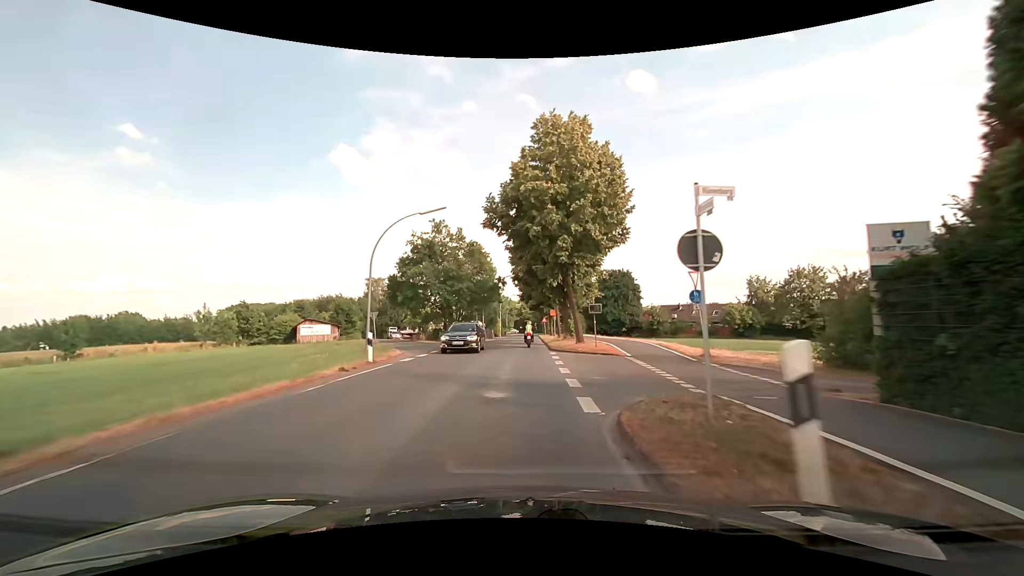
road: tertiary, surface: asphalt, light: Day
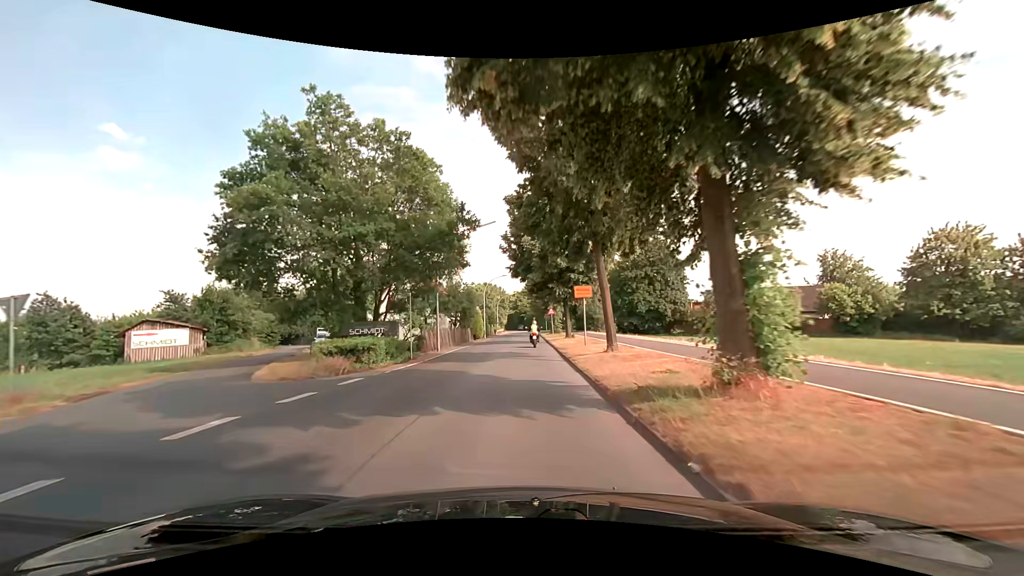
(0.0, +30.4) m; 0°
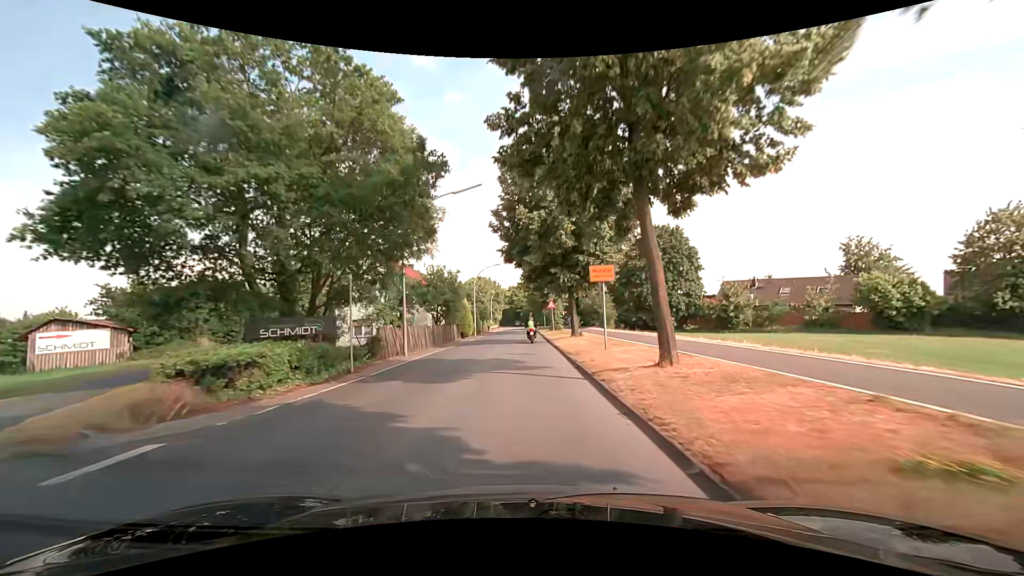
(+0.1, +7.7) m; +1°
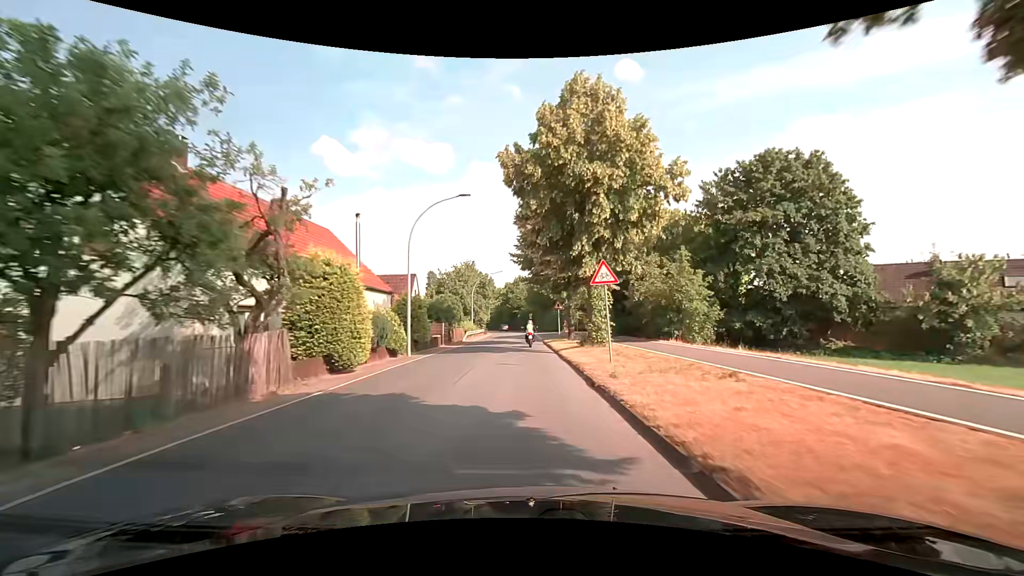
(-0.1, +30.8) m; 0°
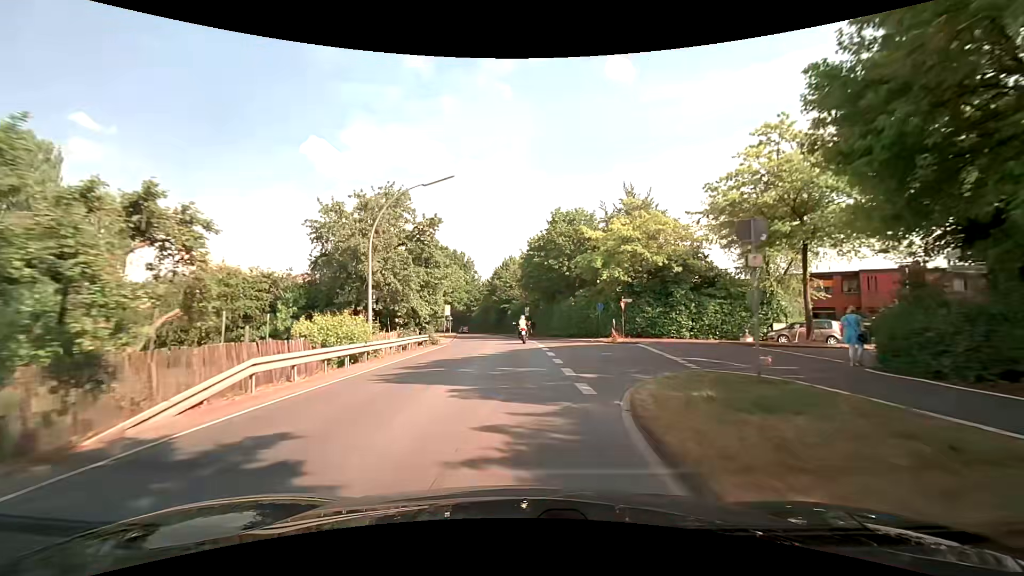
(+0.3, +38.3) m; 0°
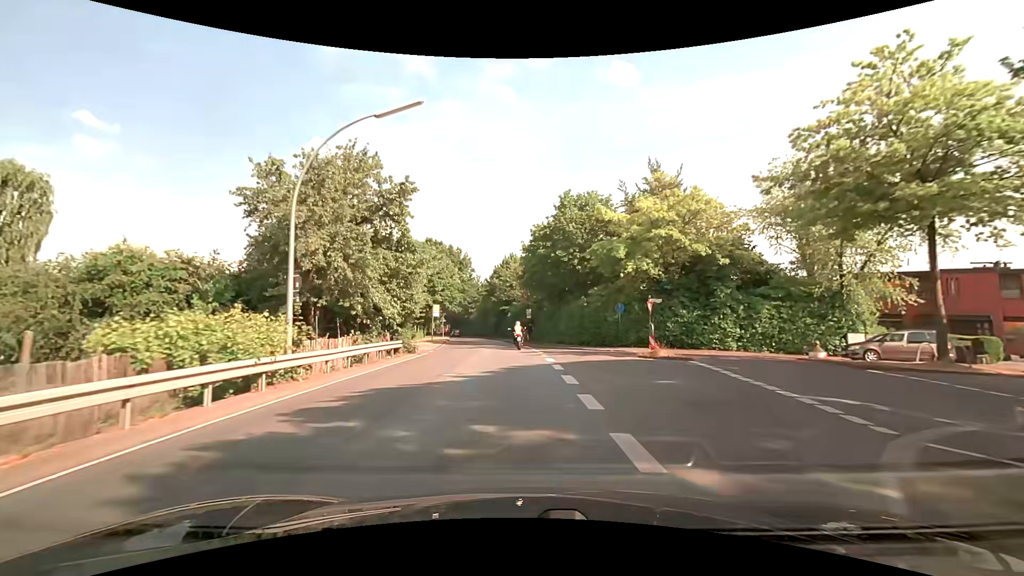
(0.0, +7.6) m; 0°
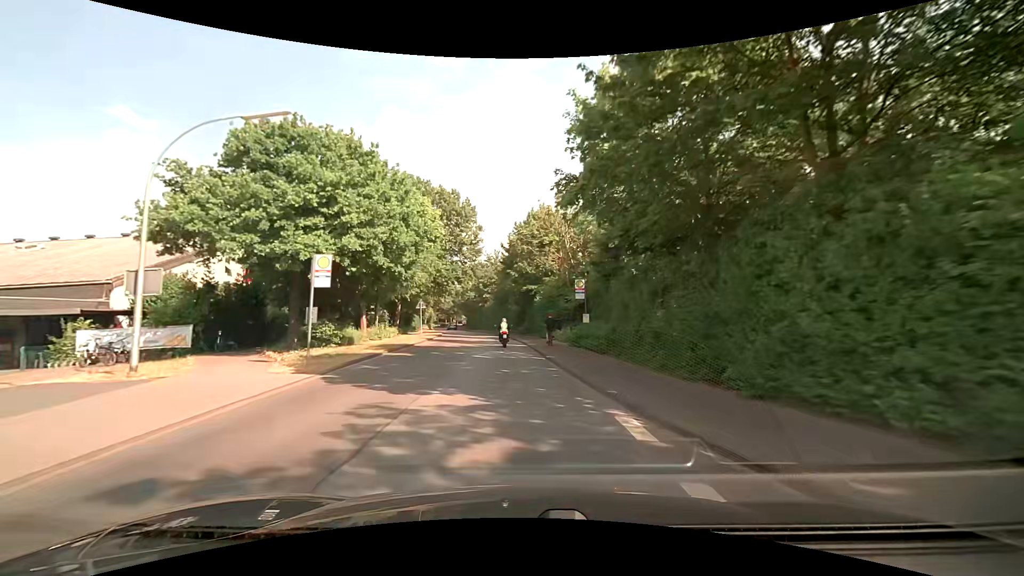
(-0.6, +30.4) m; -3°
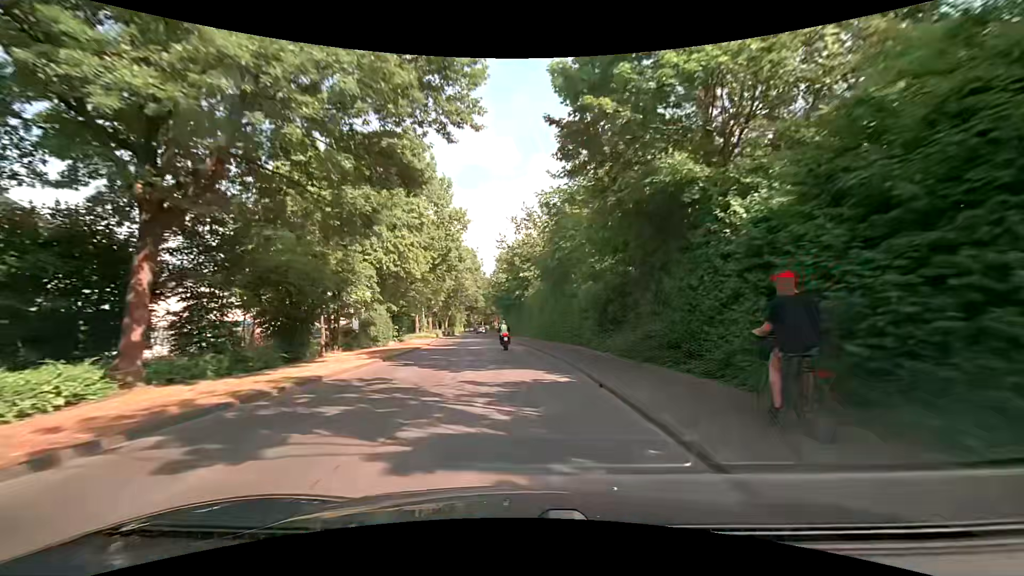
(-1.9, +38.3) m; -5°
(0, +10) (-1, +20) (-2, +30) (-3, +40) (-4, +50) (-5, +60) (-7, +70) (-8, +80) (-8, +90) (-9, +100) m
